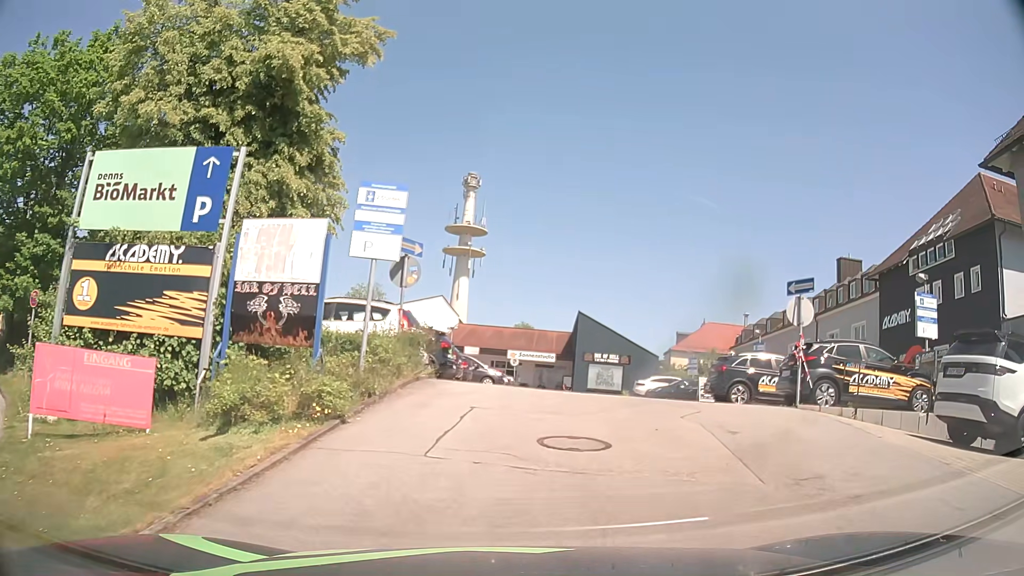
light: Day
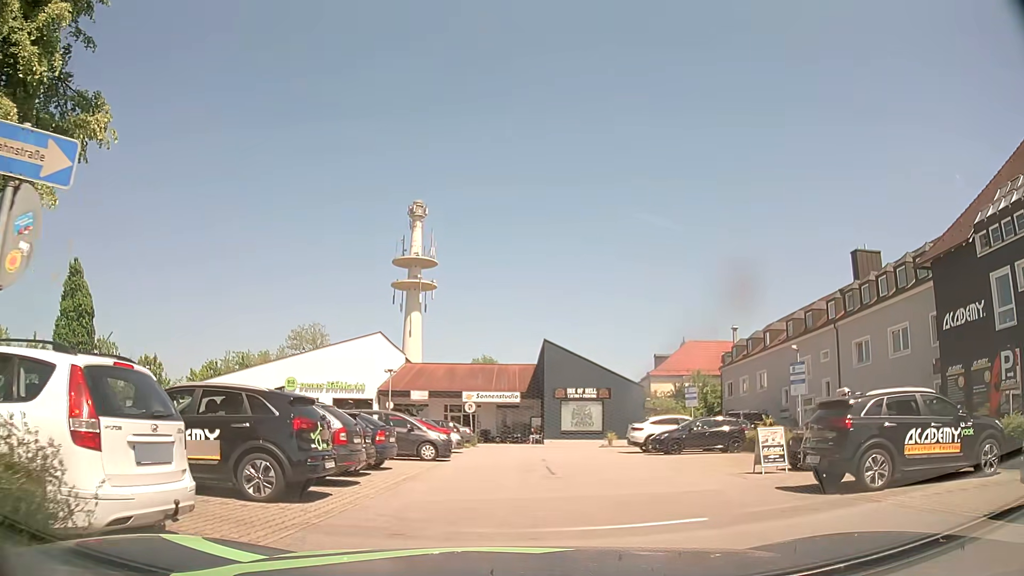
(+0.3, +9.6) m; +2°
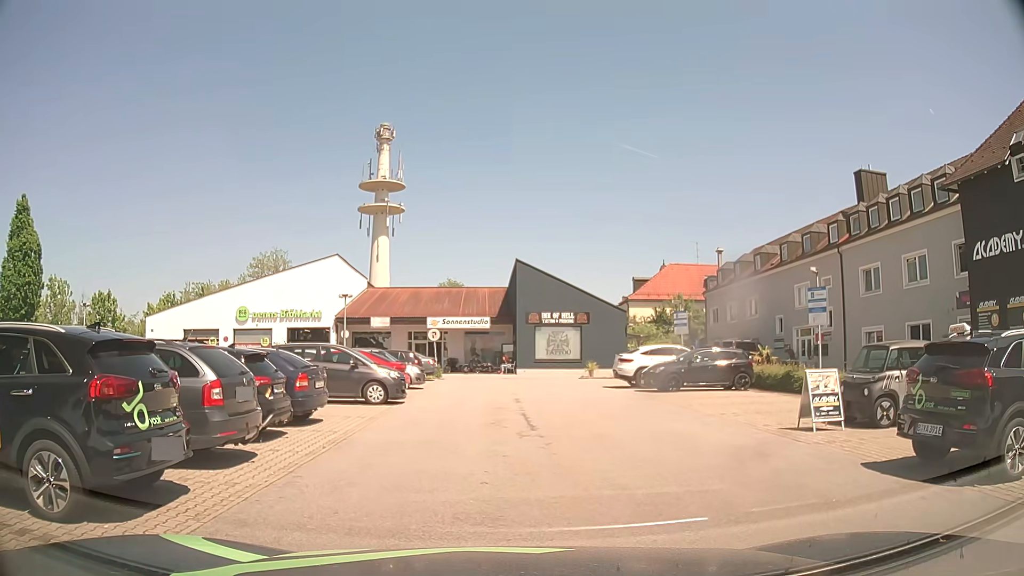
(+0.1, +3.8) m; +3°
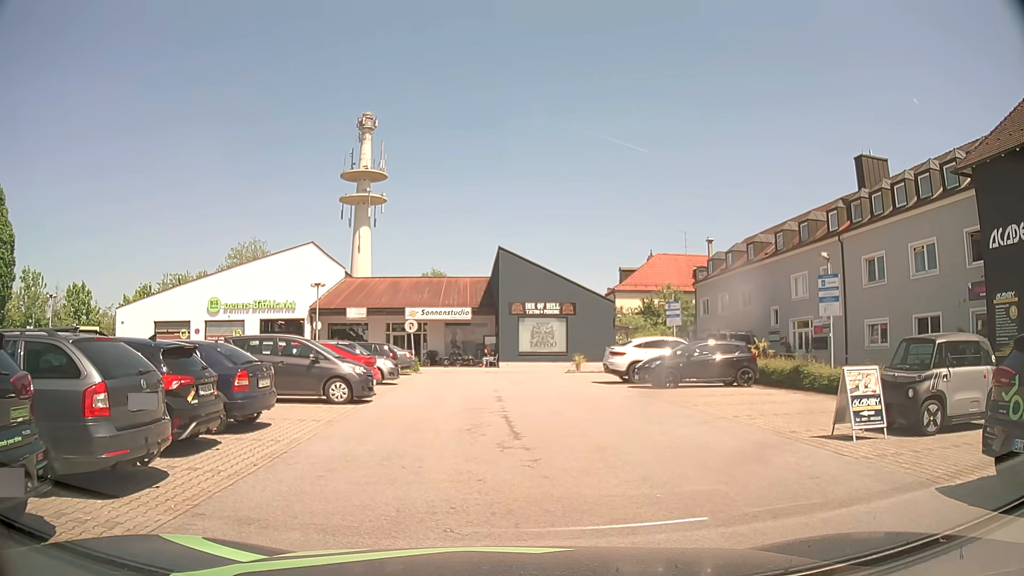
(0.0, +2.1) m; +3°
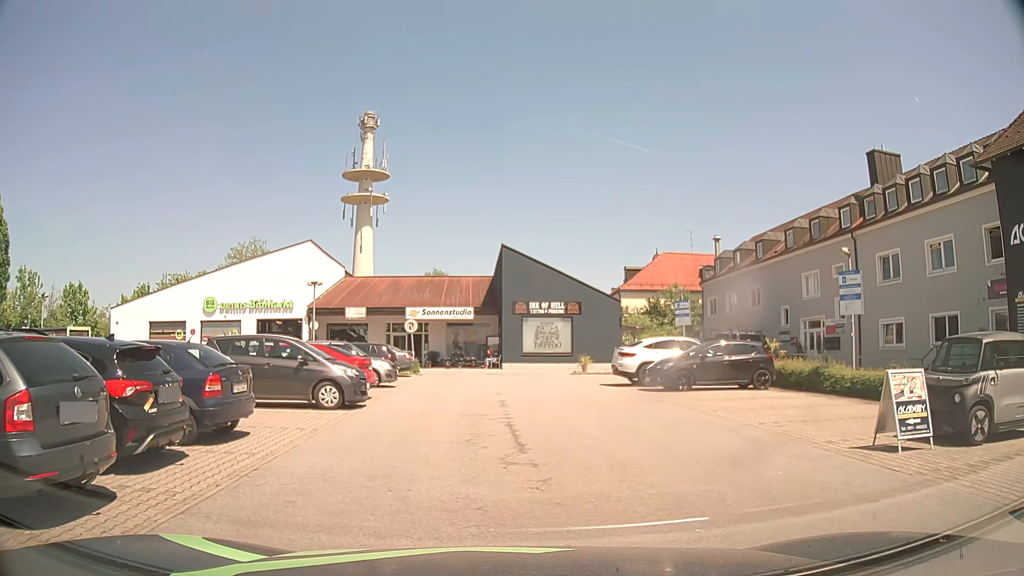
(0.0, +1.3) m; -1°
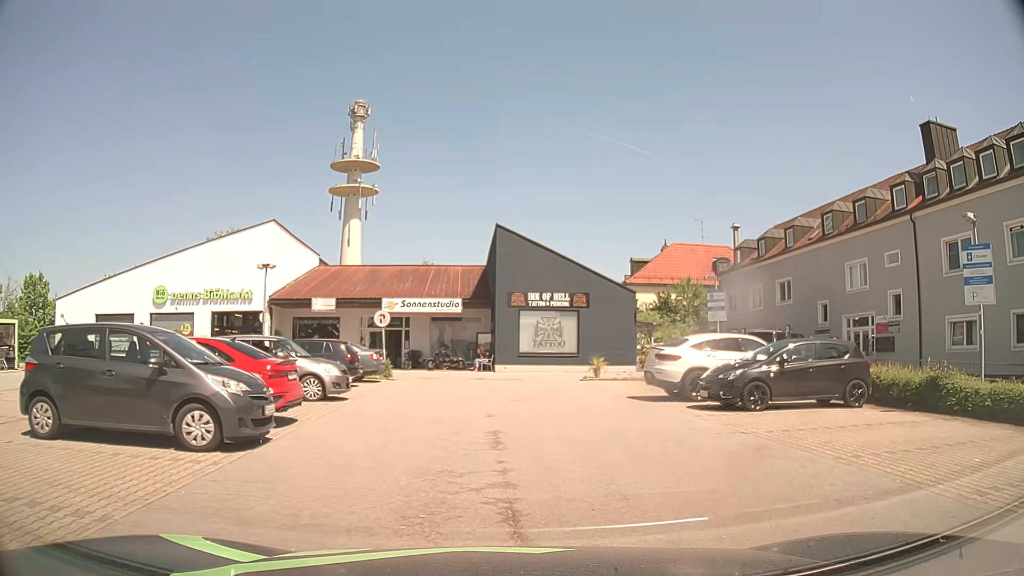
(-0.1, +6.4) m; 0°
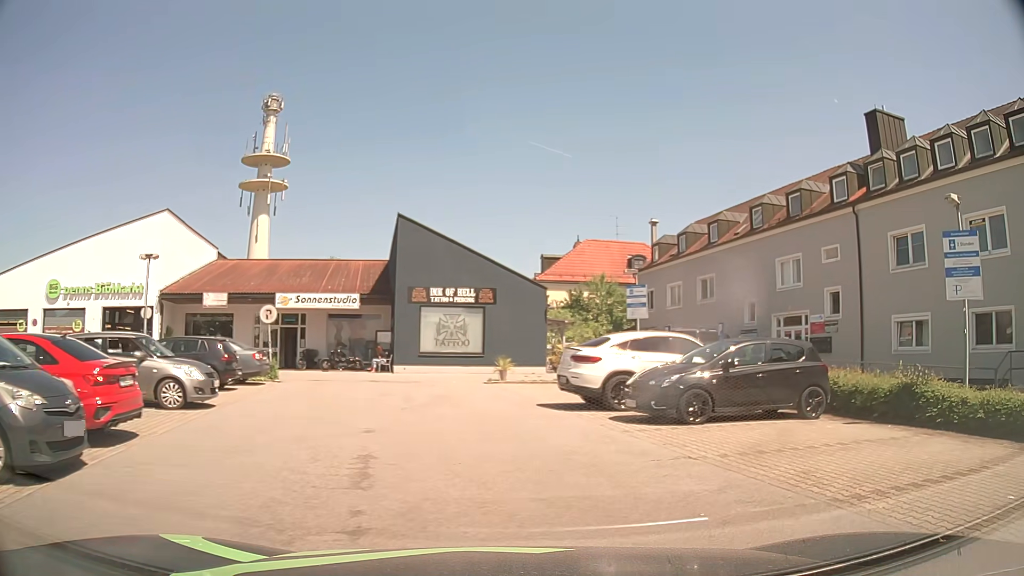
(+0.1, +2.4) m; +7°
